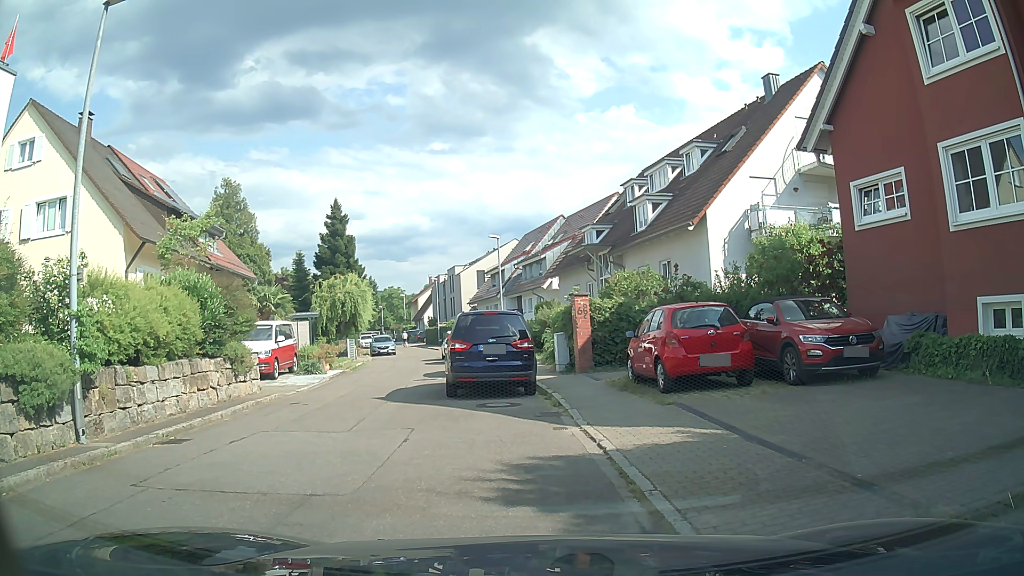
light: Day
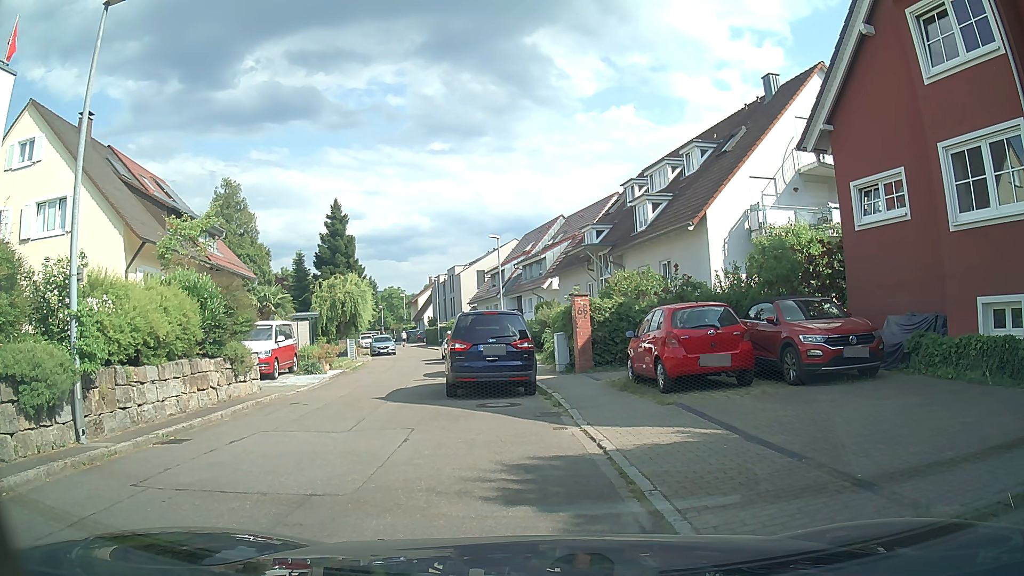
(0.0, 0.0) m; 0°
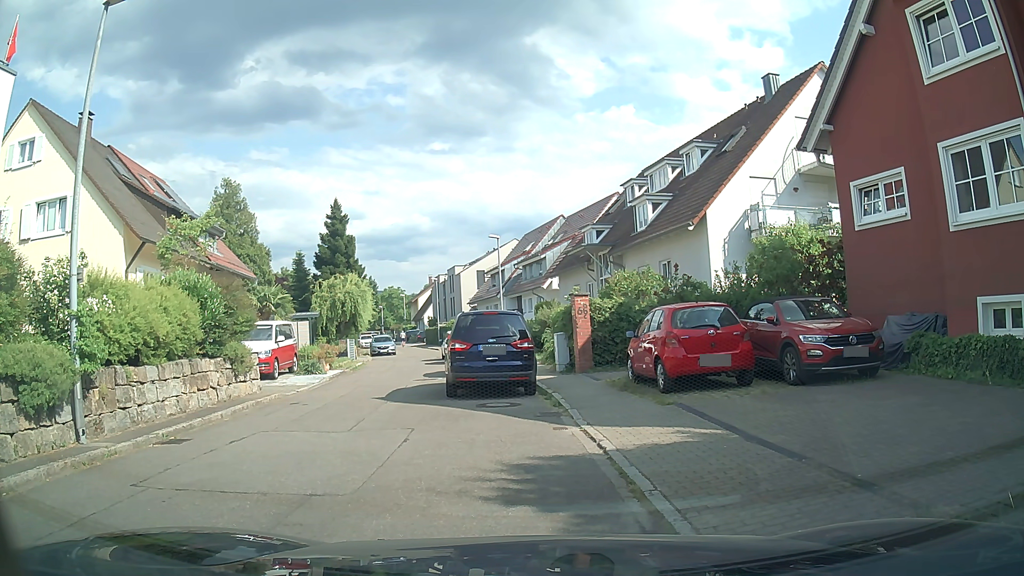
(0.0, 0.0) m; 0°
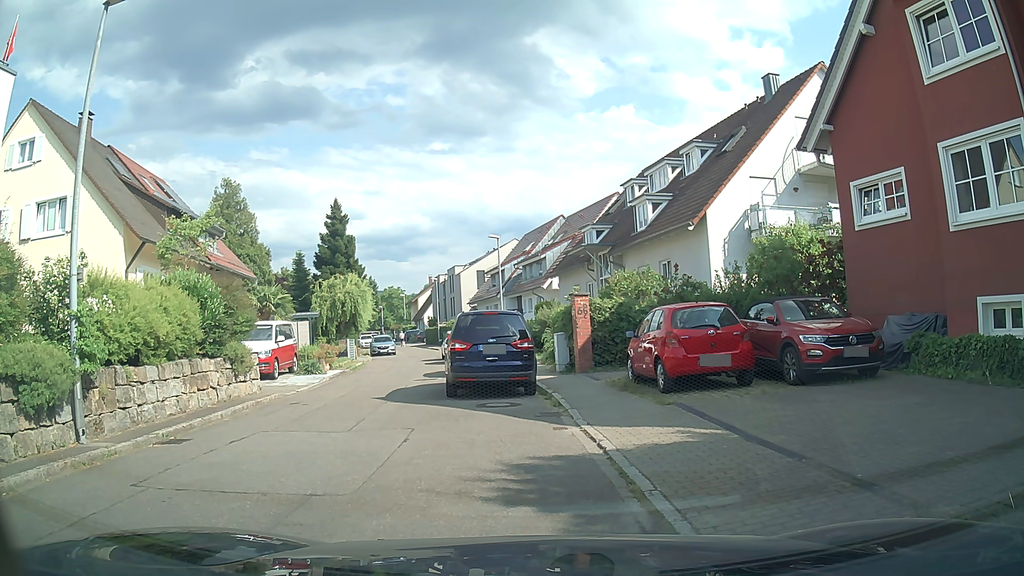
(0.0, 0.0) m; 0°
